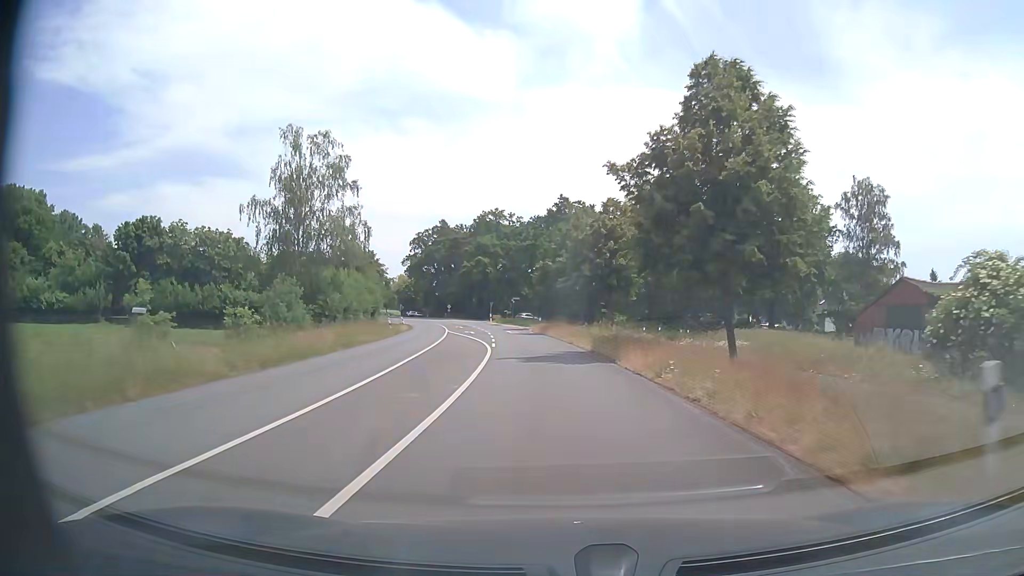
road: secondary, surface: asphalt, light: Day
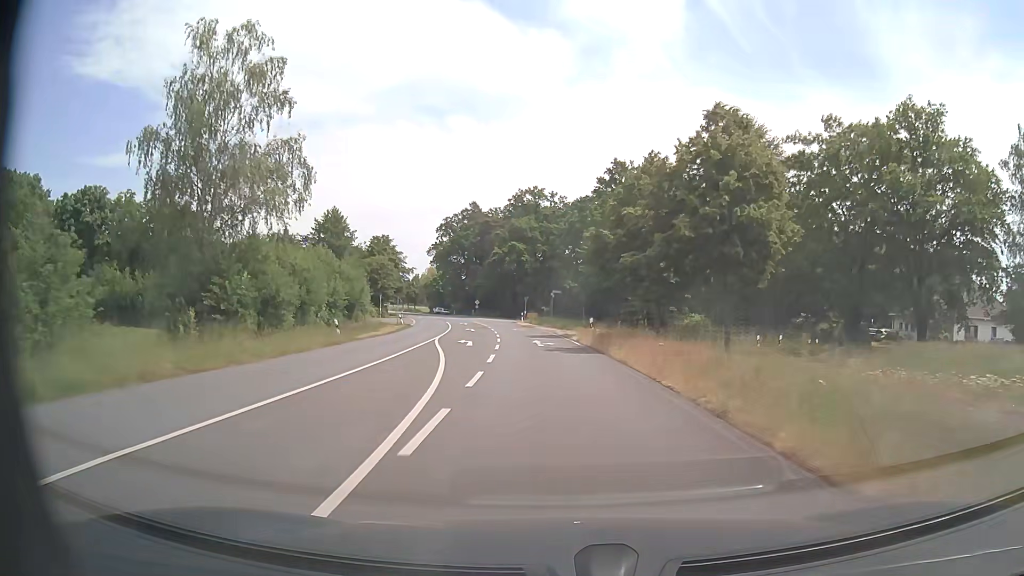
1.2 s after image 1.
(-0.7, +22.9) m; -4°
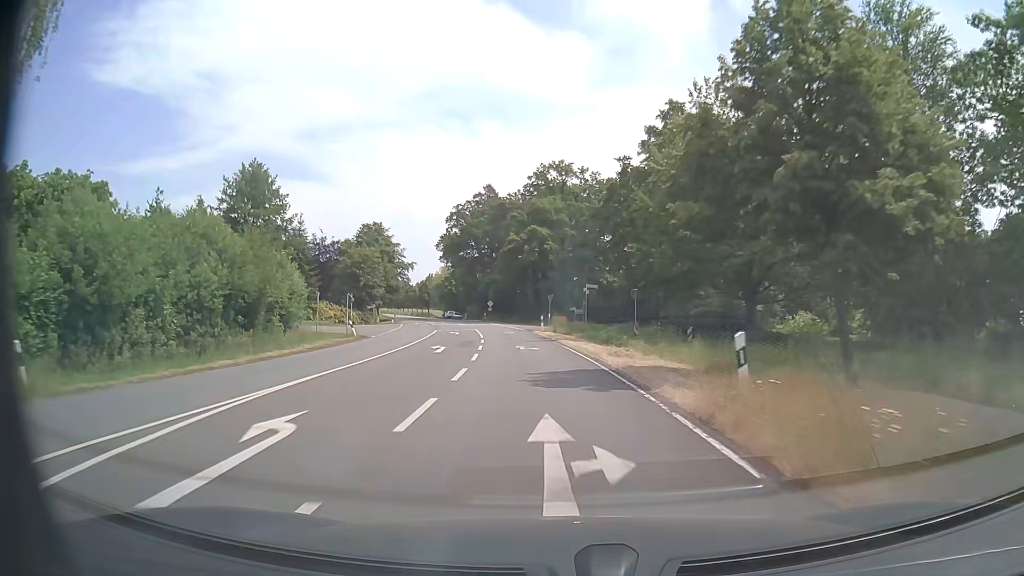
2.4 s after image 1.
(-0.4, +22.9) m; -2°
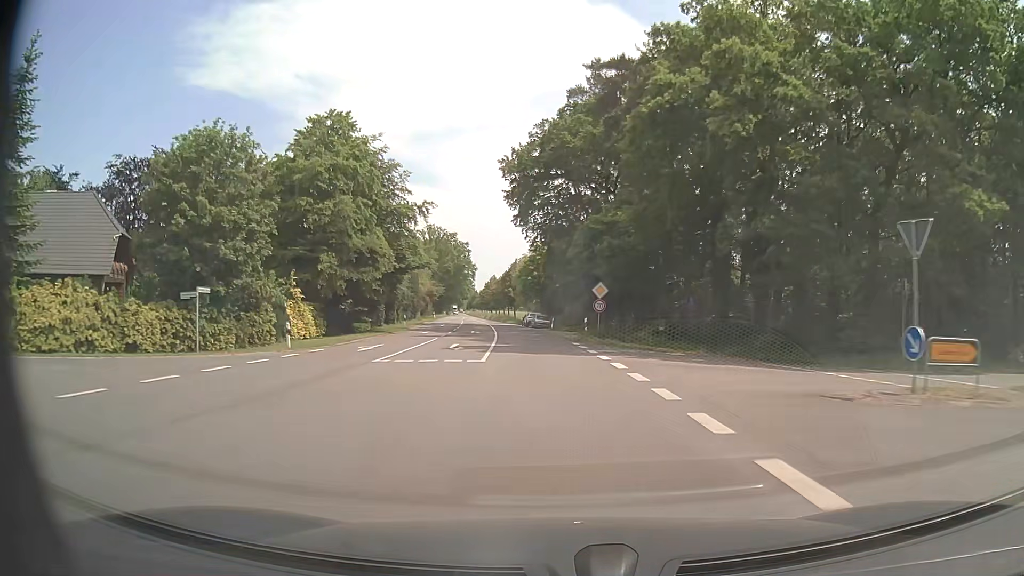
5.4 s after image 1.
(-5.2, +57.0) m; -10°
(0, +10) (-1, +20) (-1, +30) (-2, +40) (-3, +50) (-4, +60) (-6, +70) (-7, +80) (-9, +90) (-10, +99) m
